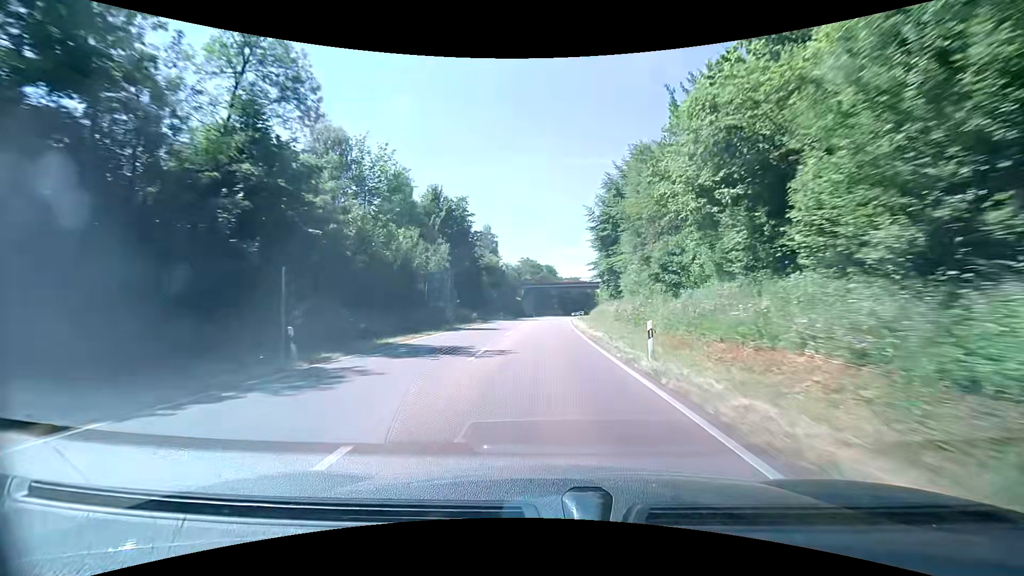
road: primary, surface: asphalt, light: Day
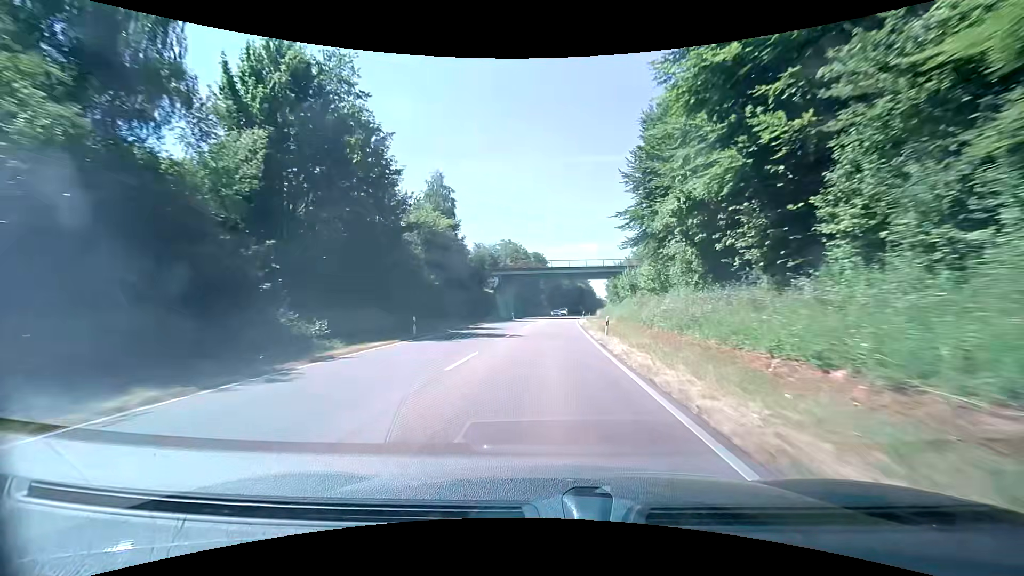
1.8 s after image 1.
(+0.6, +38.0) m; +1°
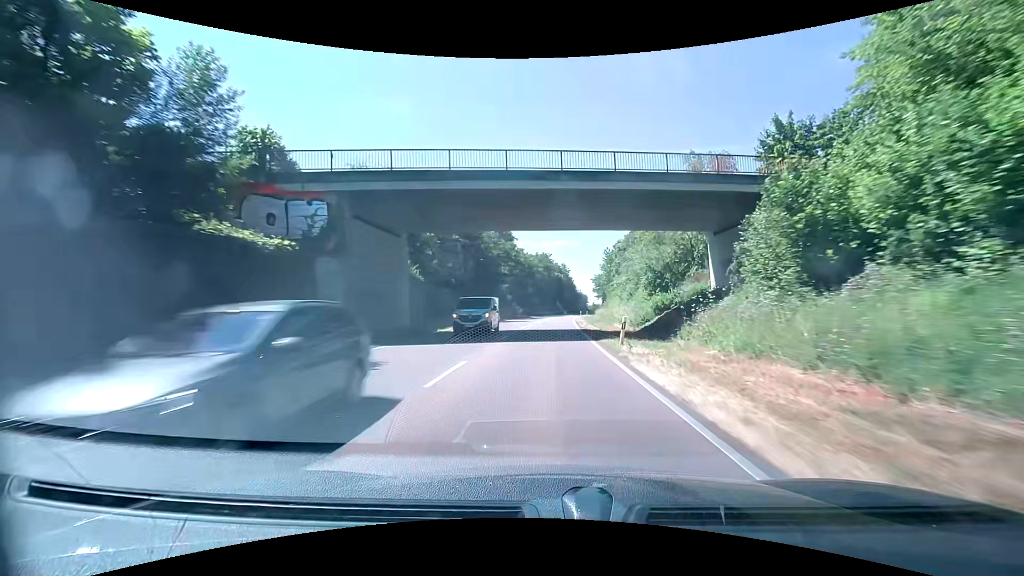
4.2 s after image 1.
(+1.6, +50.4) m; +4°
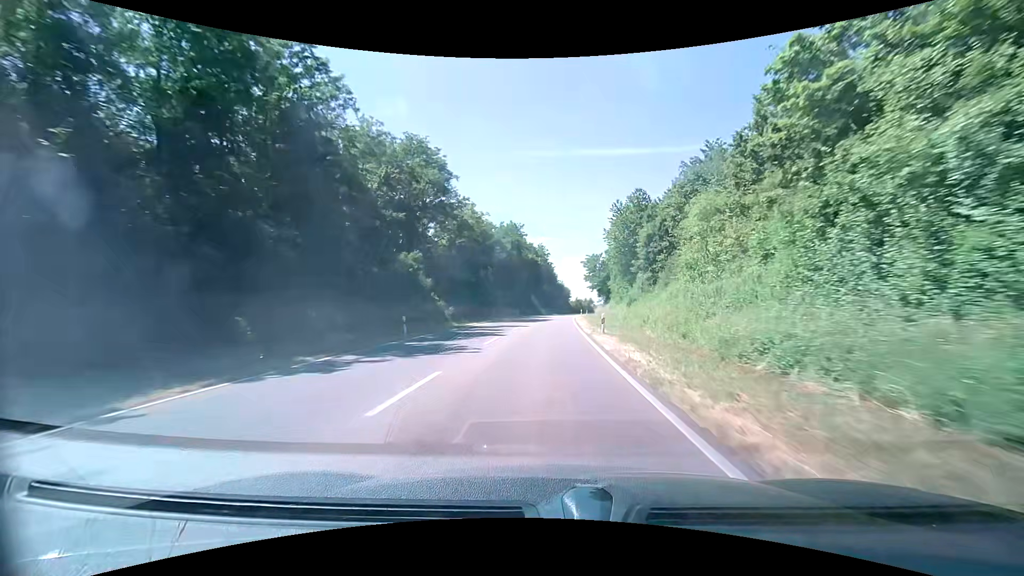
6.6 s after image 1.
(+1.2, +50.5) m; +3°
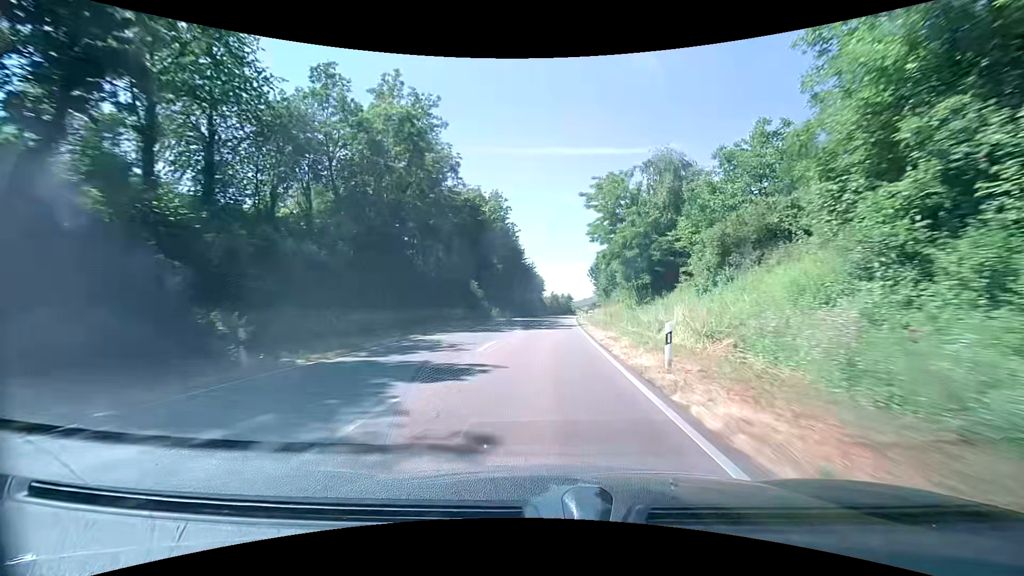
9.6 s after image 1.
(+1.9, +62.8) m; +3°
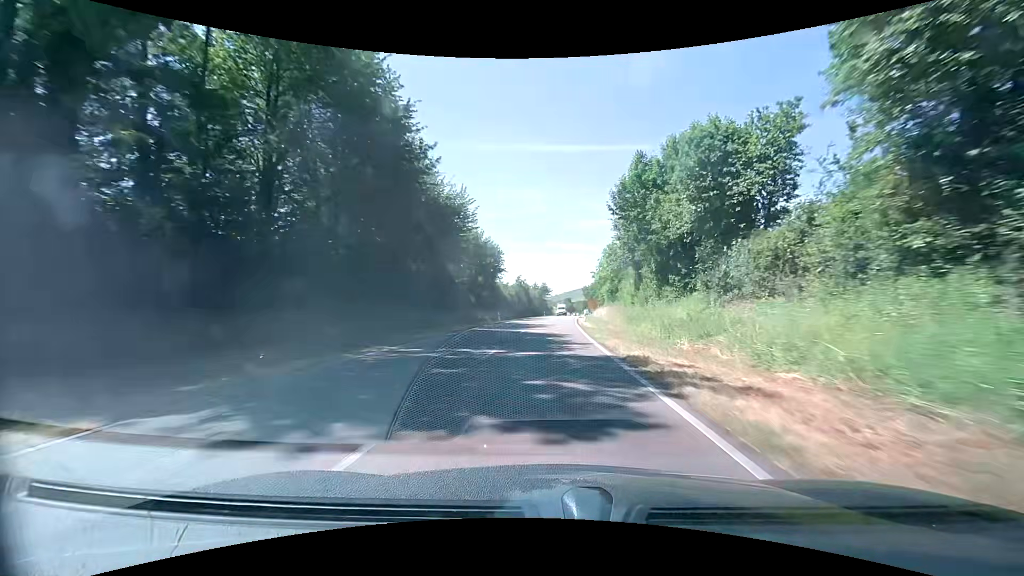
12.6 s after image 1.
(+1.9, +62.2) m; +3°
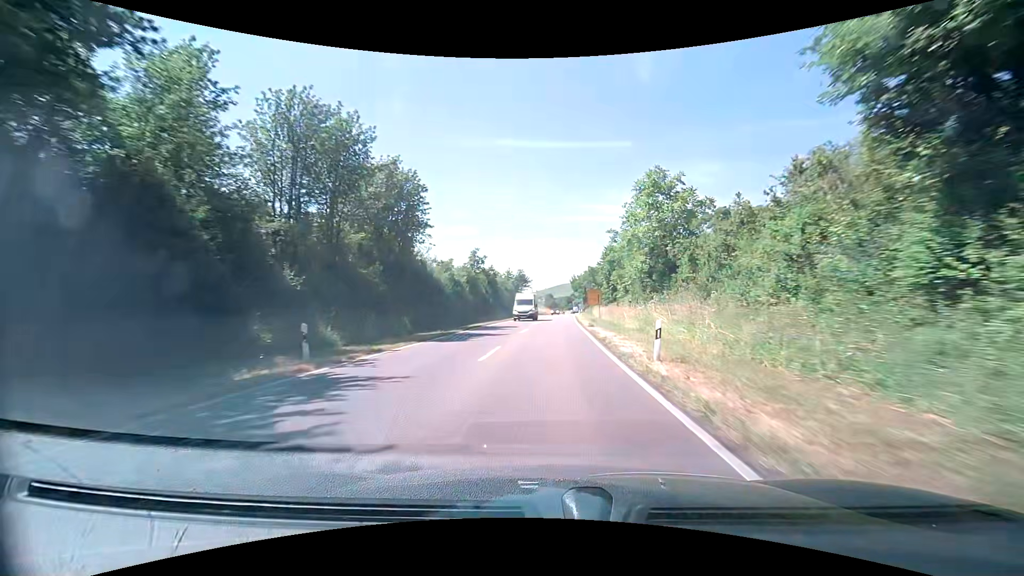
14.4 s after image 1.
(+0.7, +36.7) m; +2°
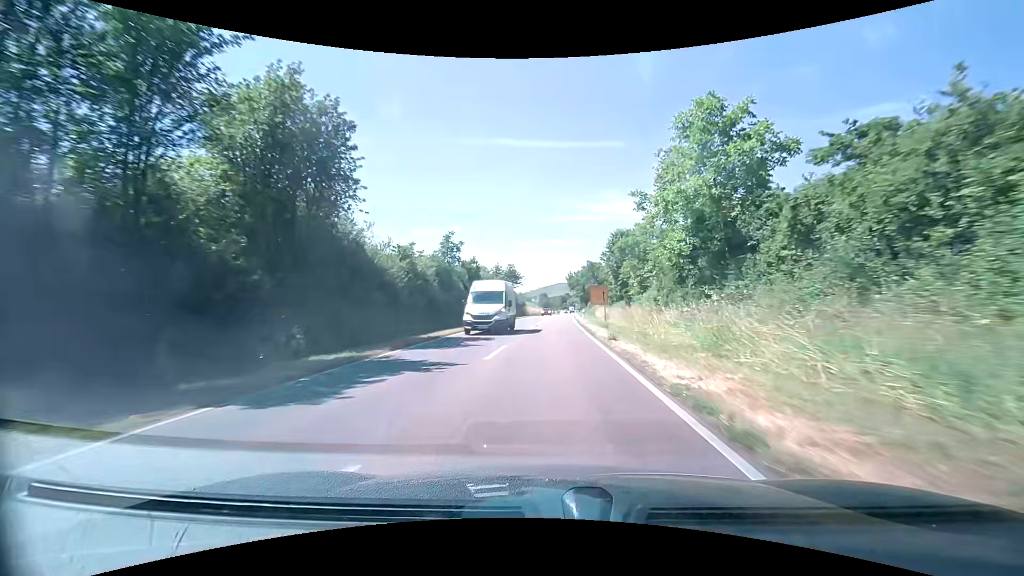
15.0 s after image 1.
(+0.1, +11.7) m; 0°
(0, +10) (0, +20) (+1, +30) (+1, +40) (+2, +50) (+2, +60) (+3, +70) (+4, +80) (+4, +90) (+5, +100) m
